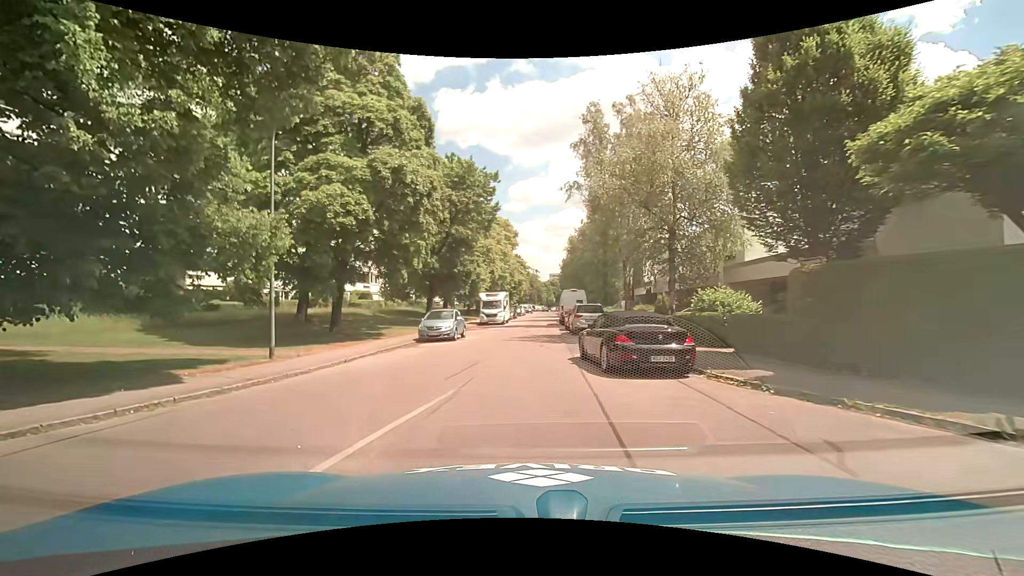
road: residential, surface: asphalt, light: Day
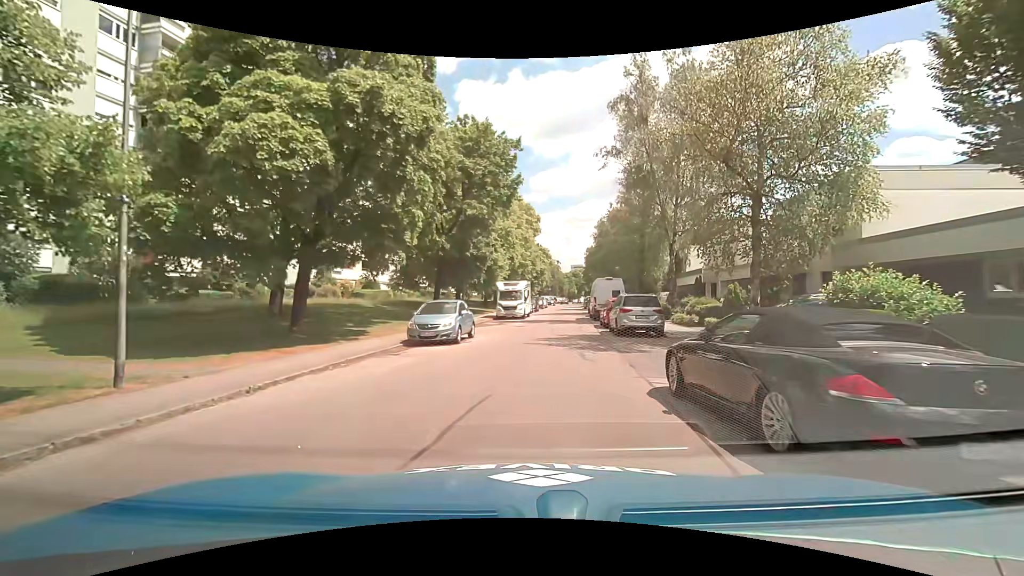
(-0.2, +6.3) m; -2°
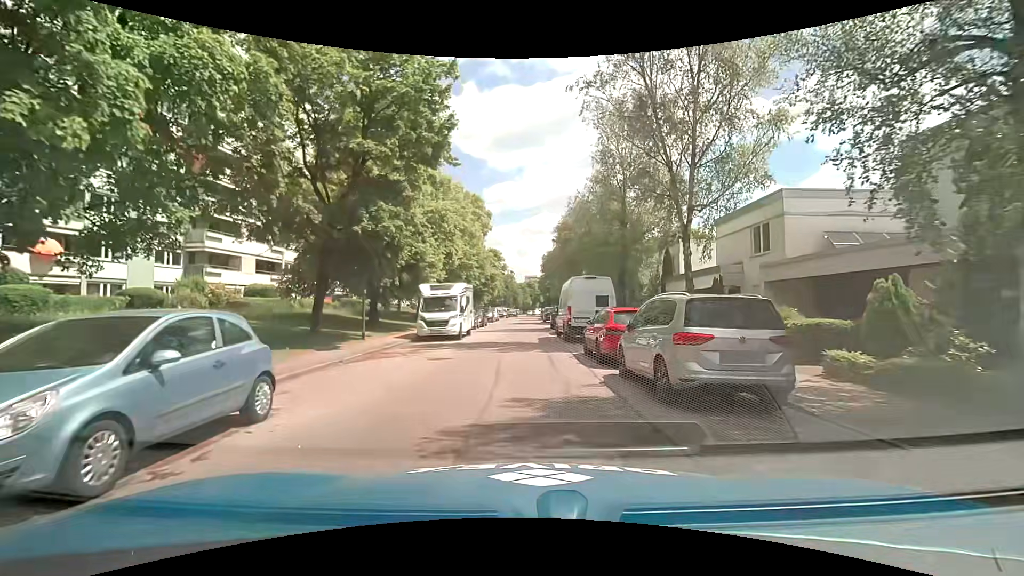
(+0.8, +12.3) m; +6°
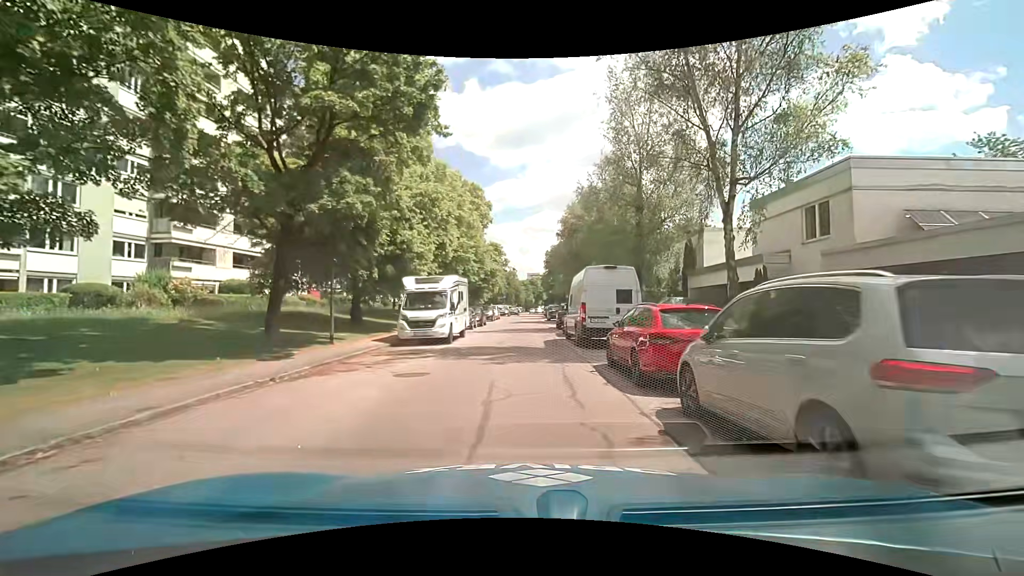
(0.0, +4.1) m; 0°
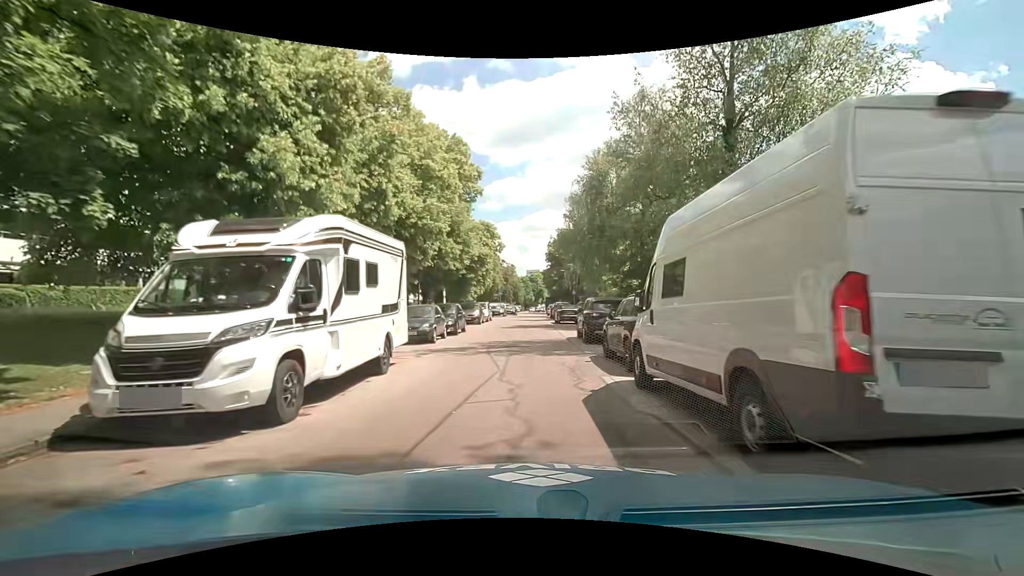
(0.0, +13.6) m; 0°
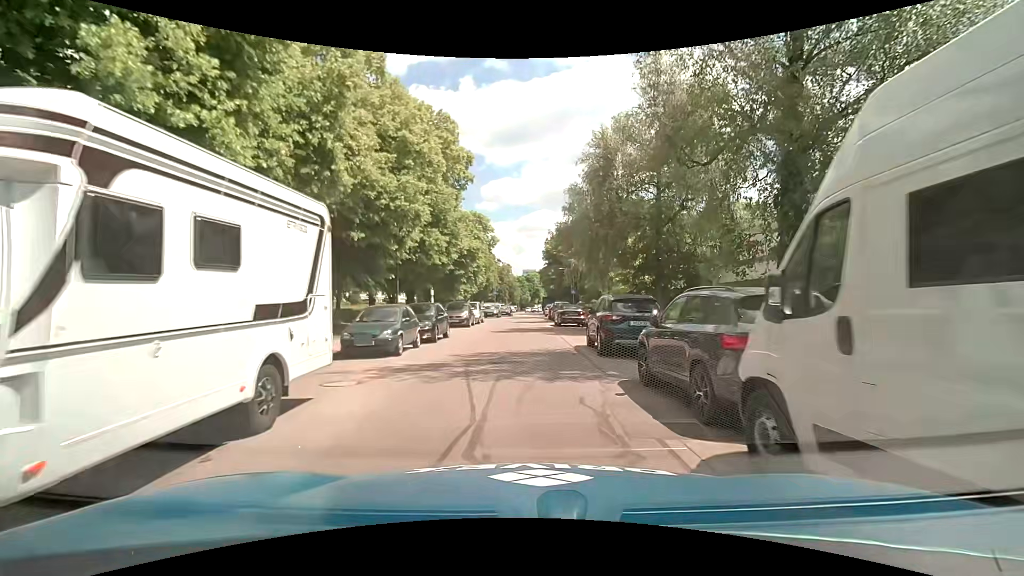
(0.0, +4.5) m; 0°
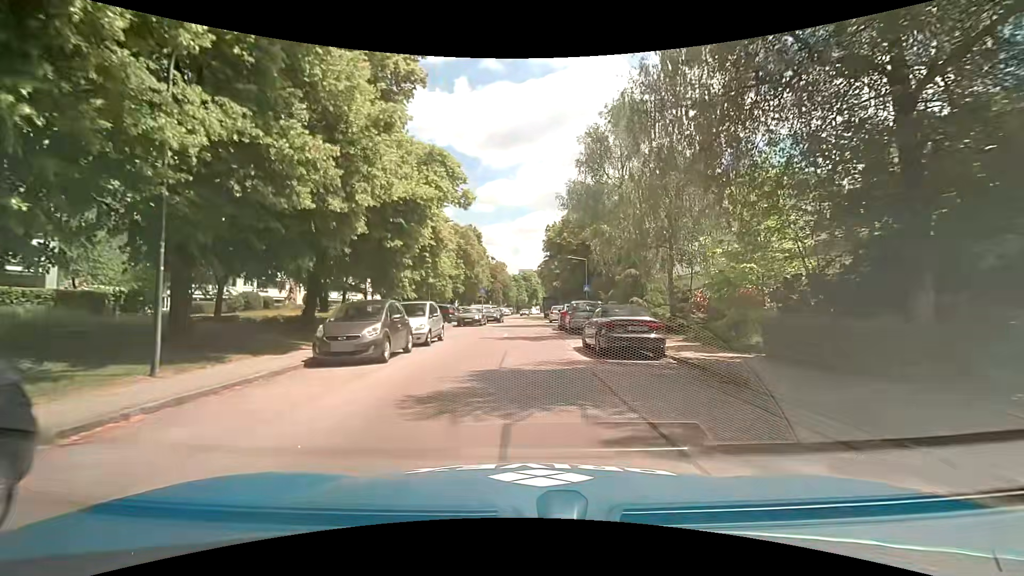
(+0.1, +17.9) m; 0°
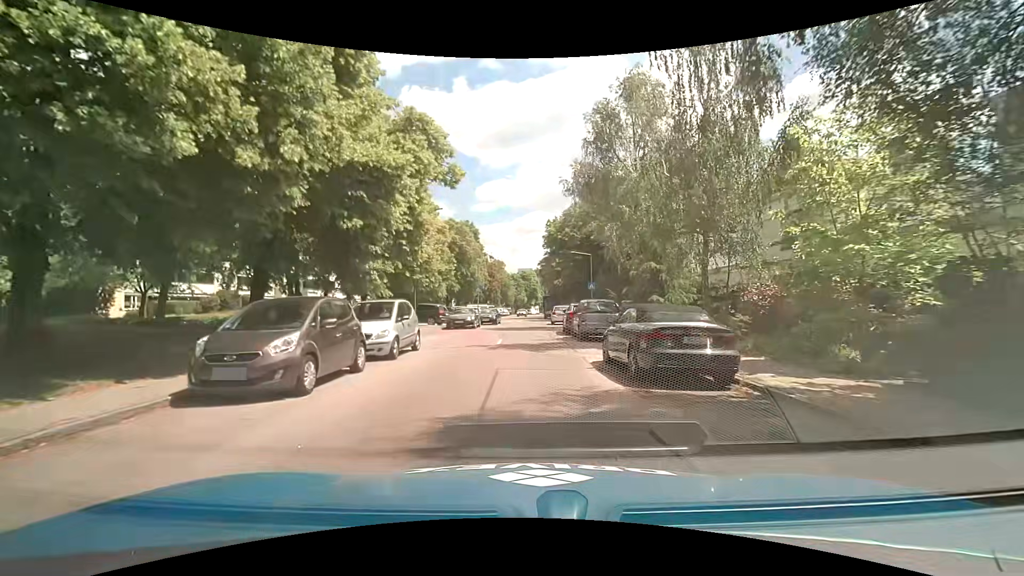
(+0.1, +4.4) m; +1°
(0, +10) (0, +20) (0, +30) (+1, +40) (+1, +50) (+1, +60) (+1, +70) (+1, +80) (+2, +90) (+3, +100) m
